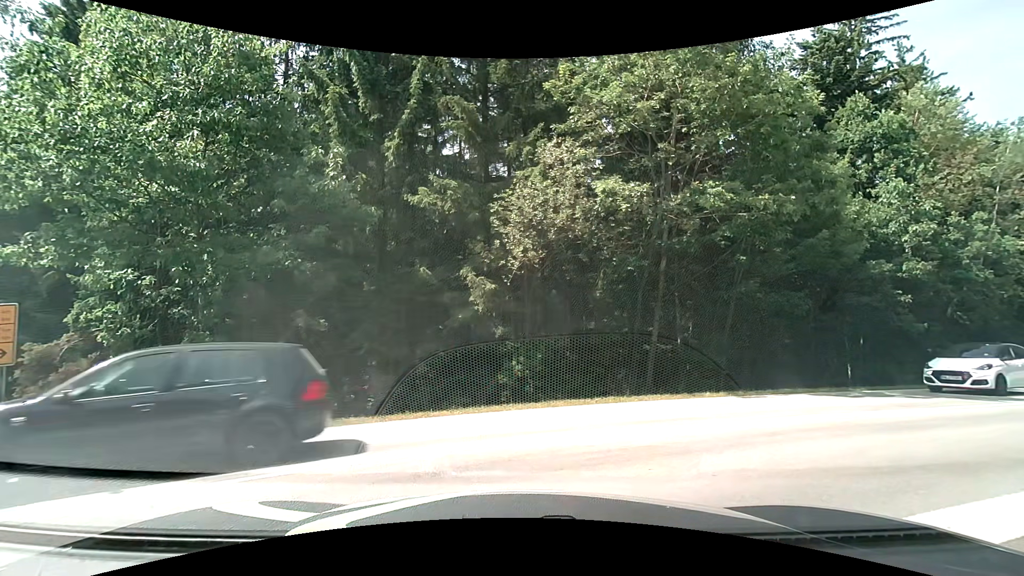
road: secondary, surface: asphalt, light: Day
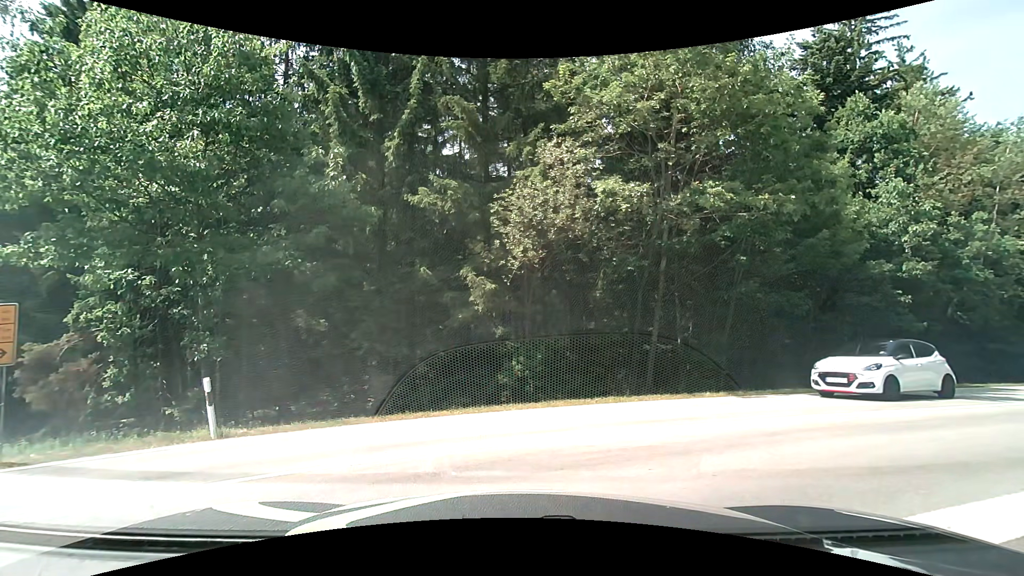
(0.0, 0.0) m; 0°
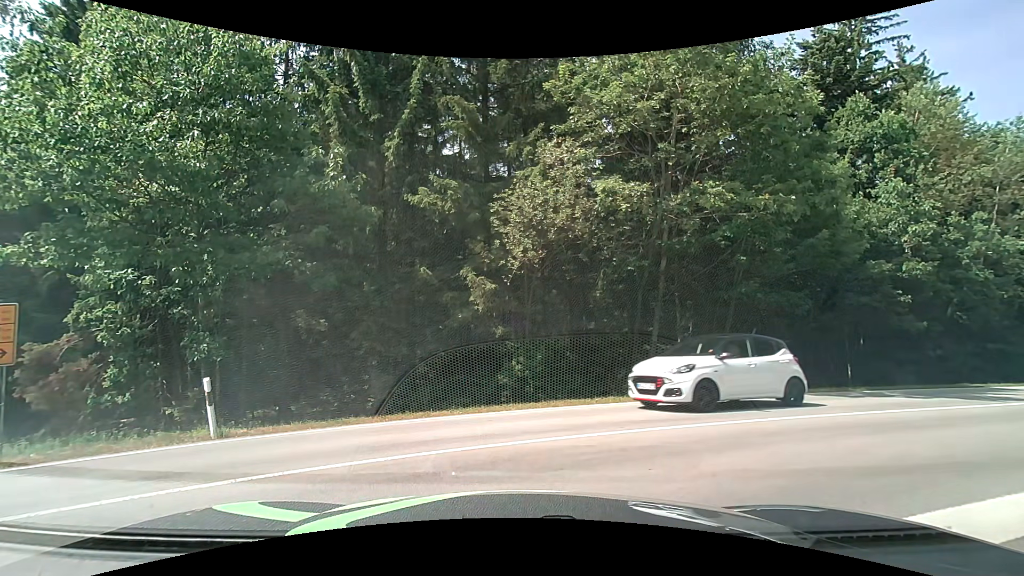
(0.0, 0.0) m; 0°
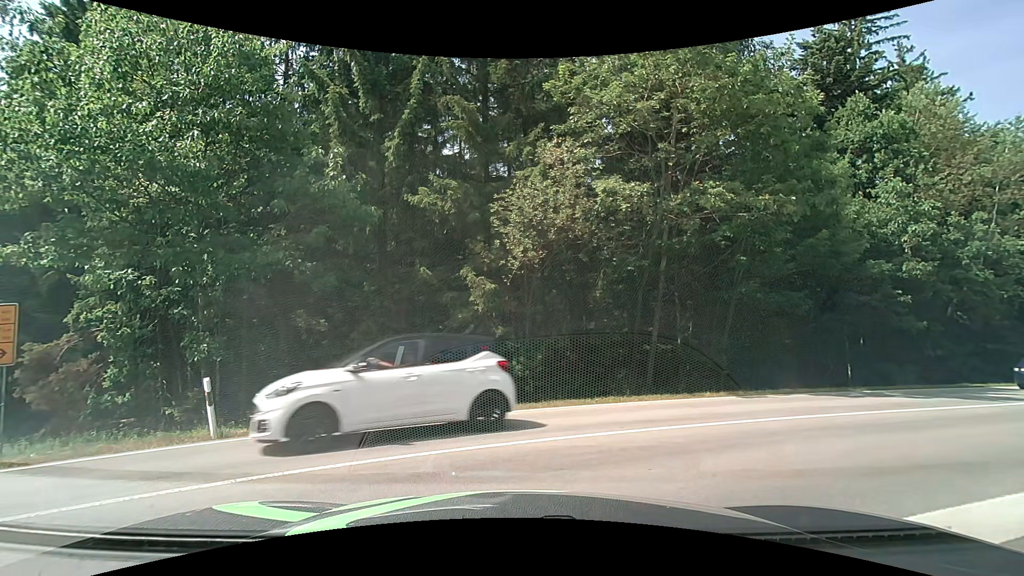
(0.0, 0.0) m; 0°
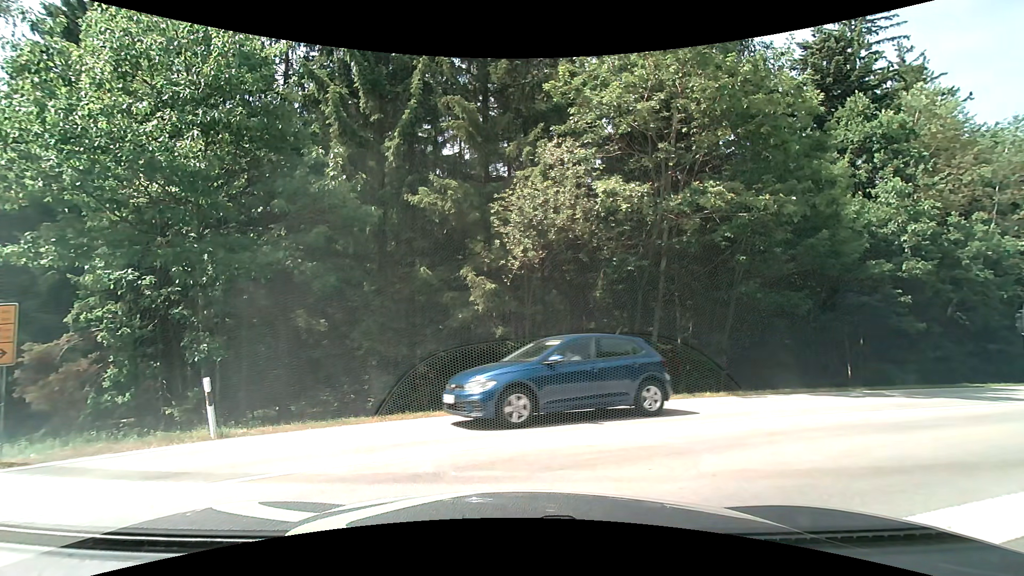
(0.0, 0.0) m; 0°
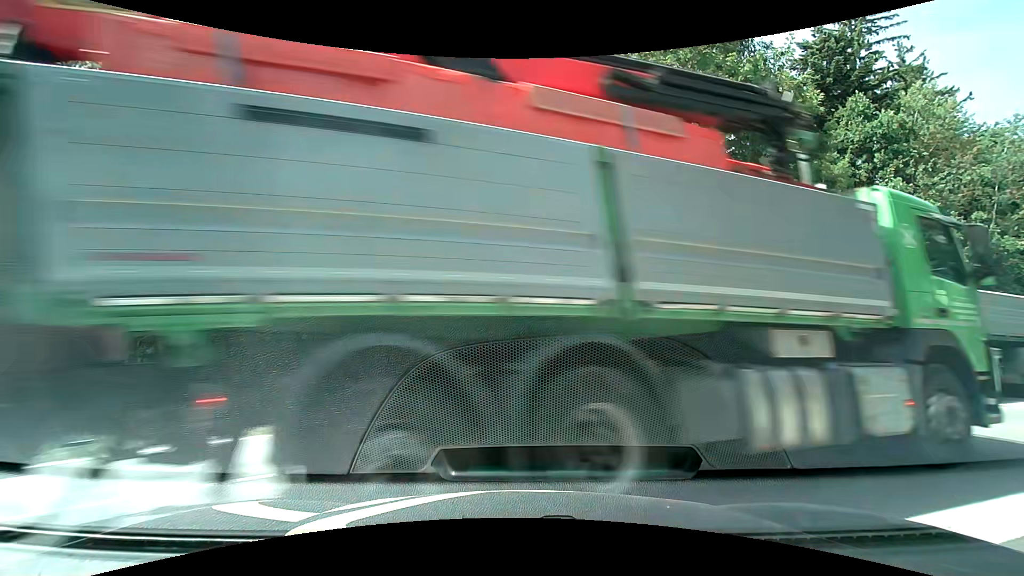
(0.0, 0.0) m; 0°
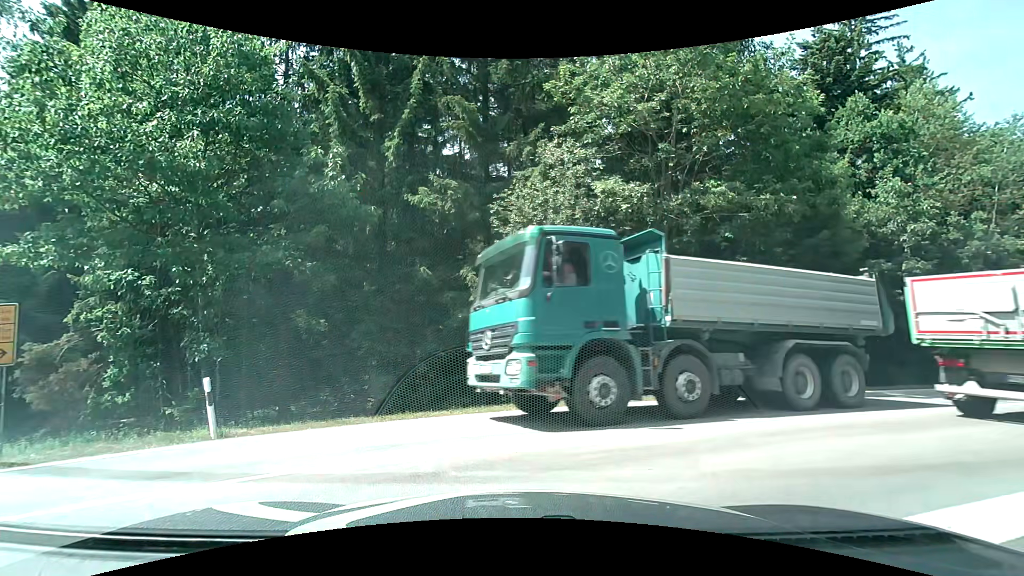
(0.0, 0.0) m; 0°
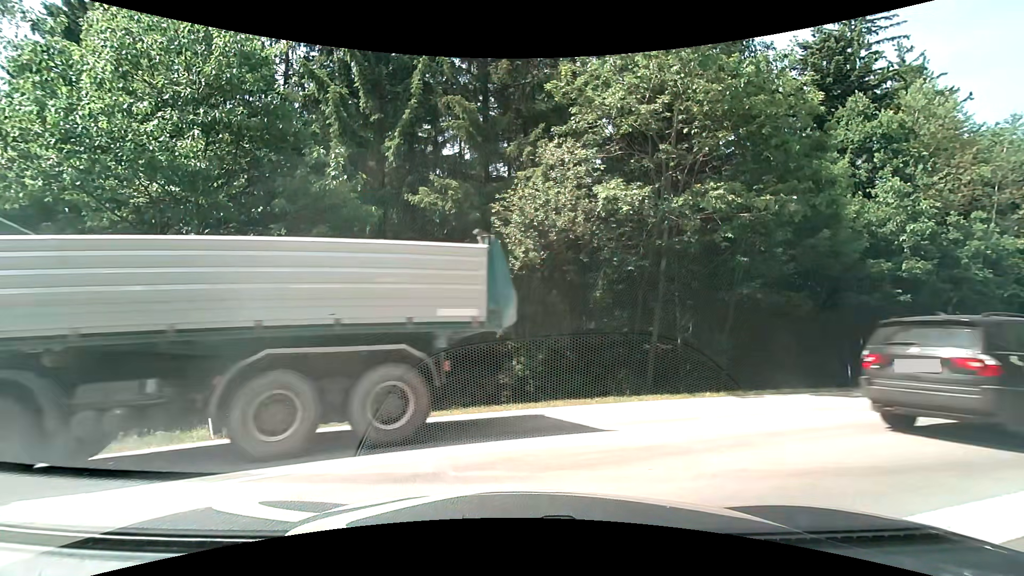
(0.0, 0.0) m; 0°
